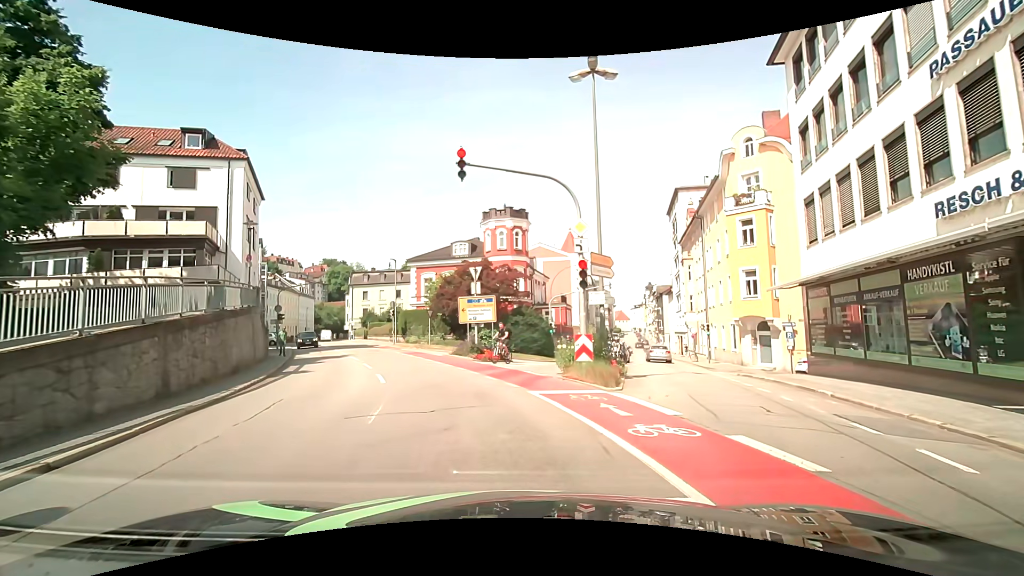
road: tertiary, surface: asphalt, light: Day
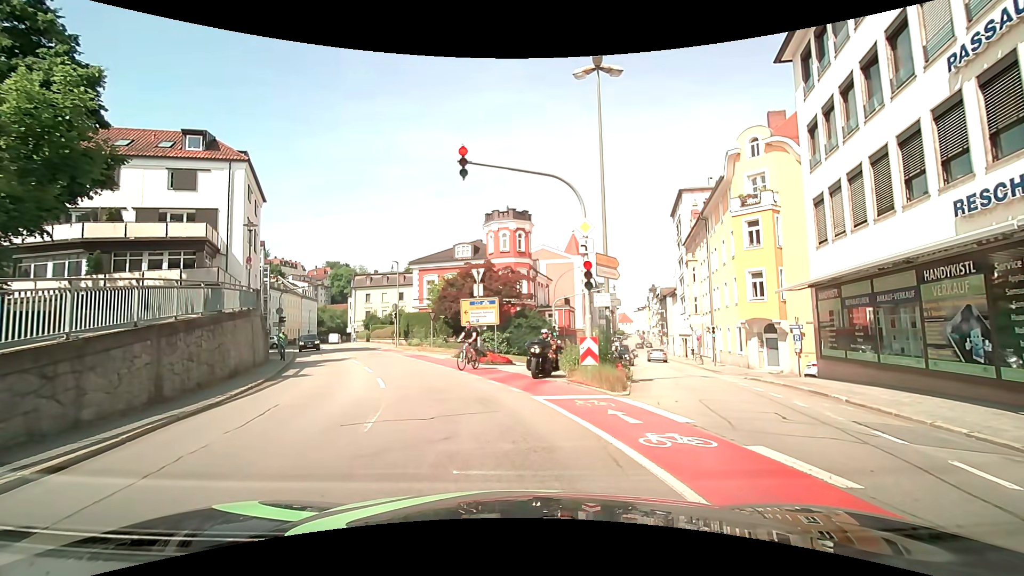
(0.0, +0.4) m; 0°
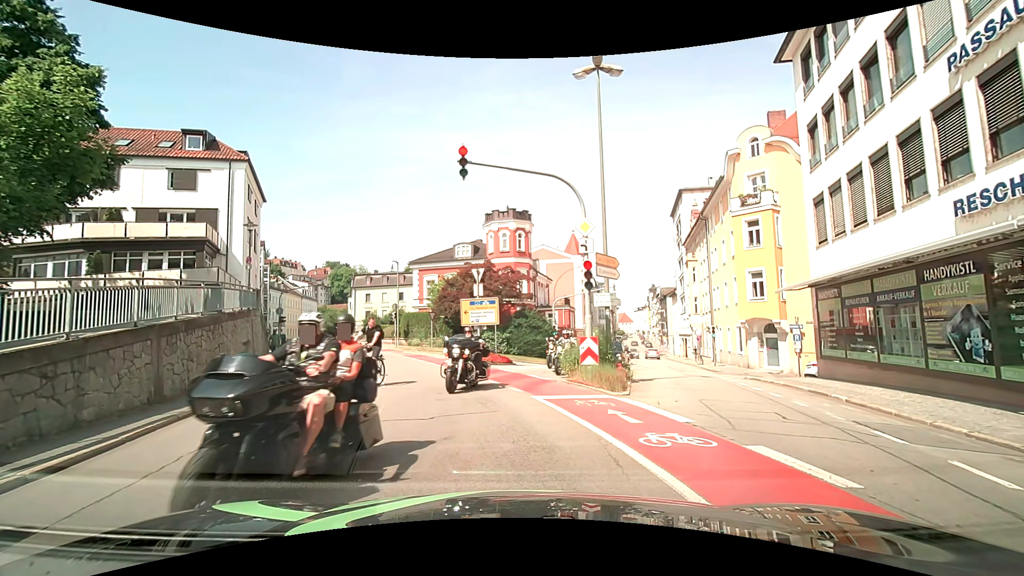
(0.0, 0.0) m; 0°
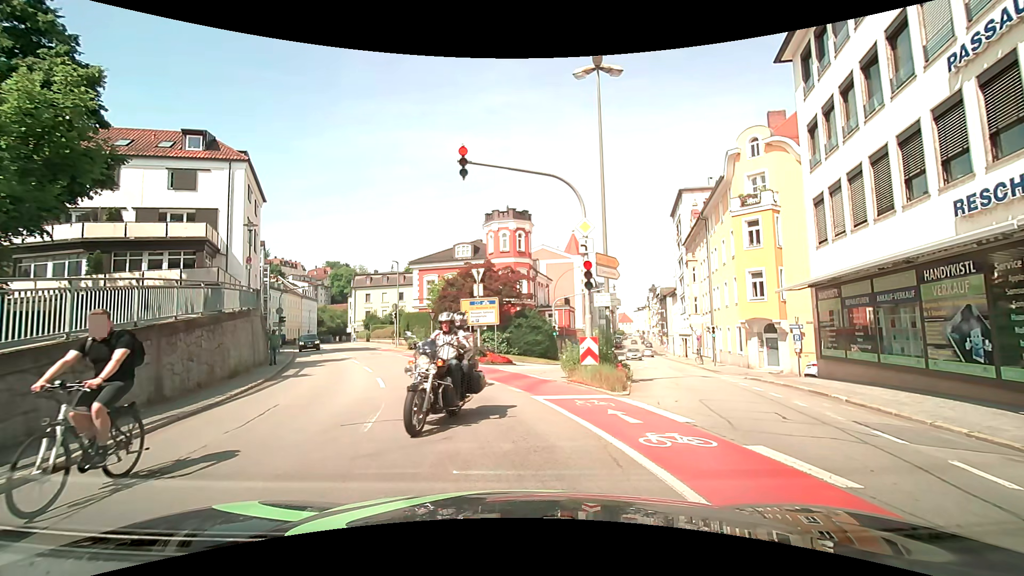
(0.0, 0.0) m; 0°
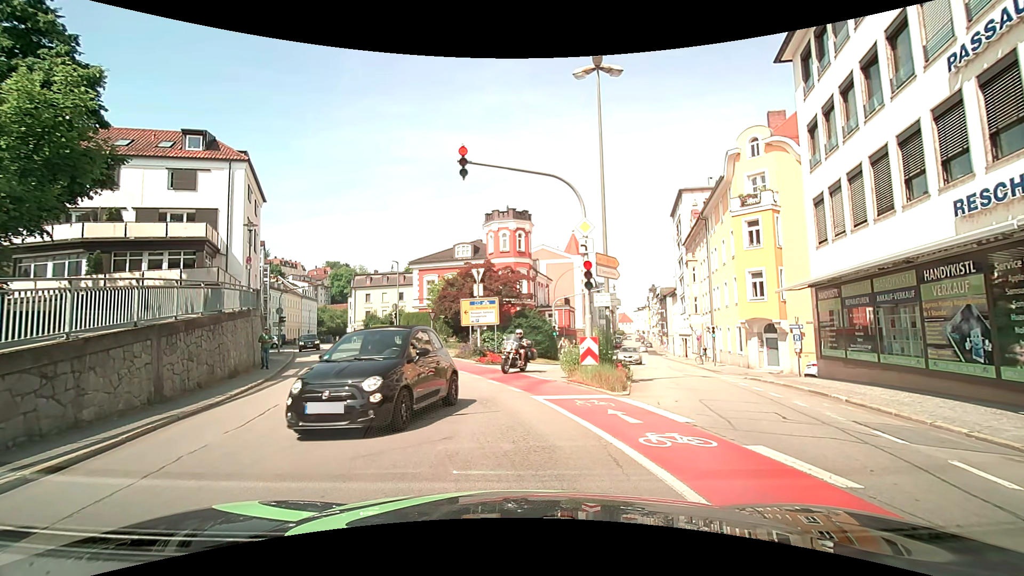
(0.0, 0.0) m; 0°
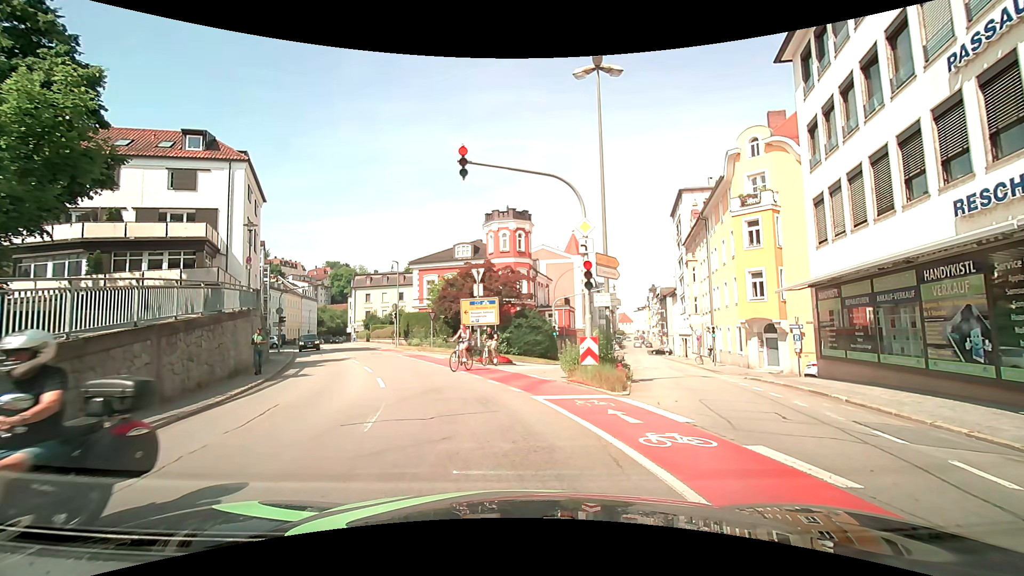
(0.0, 0.0) m; 0°
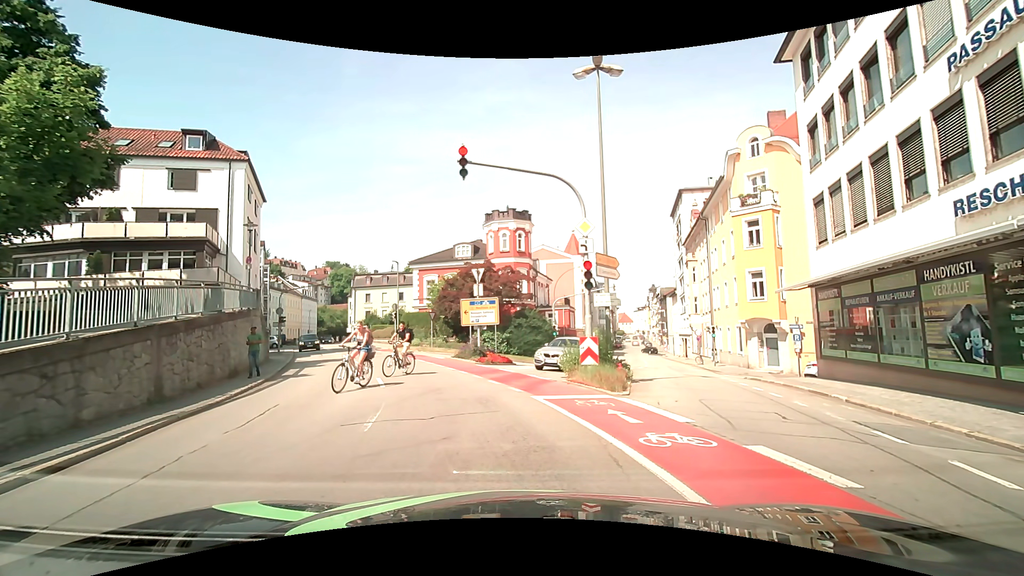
(0.0, 0.0) m; 0°
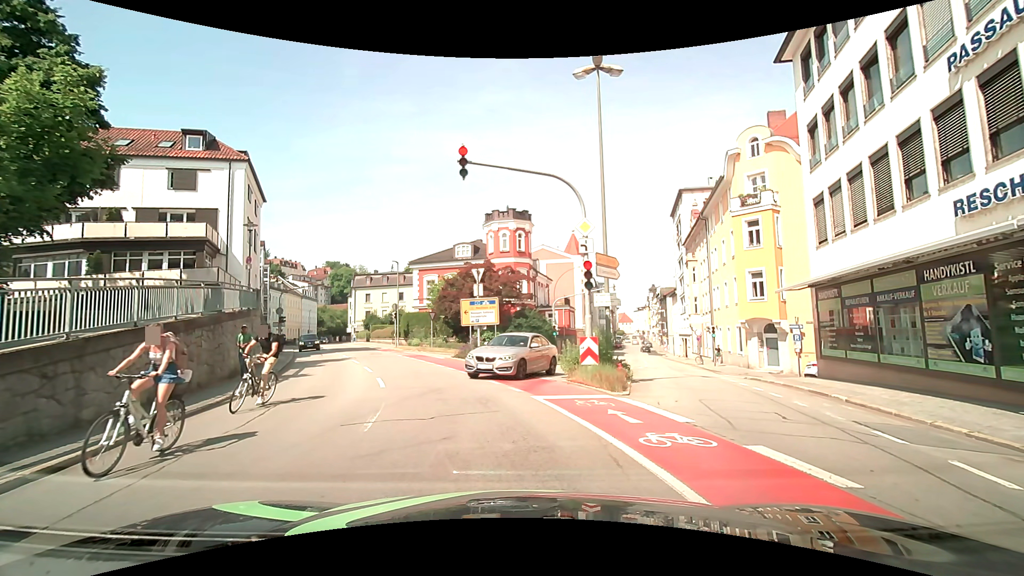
(0.0, 0.0) m; 0°
